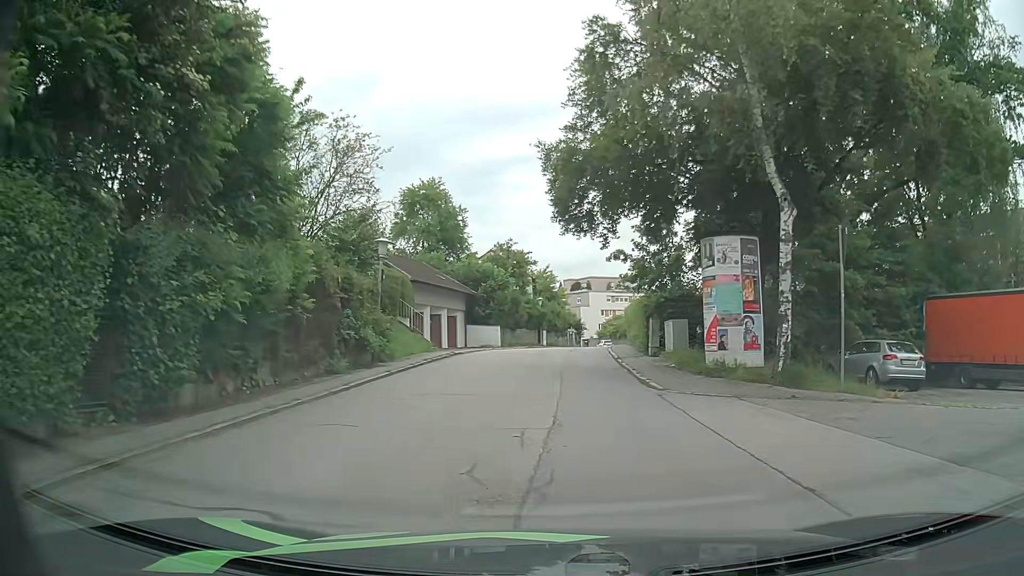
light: Day
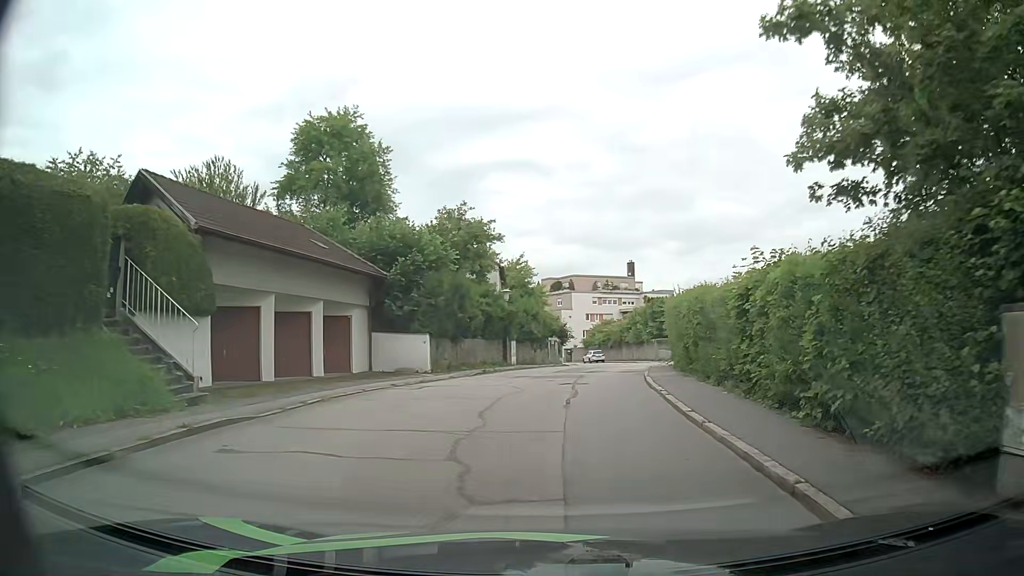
(+0.1, +20.0) m; +2°
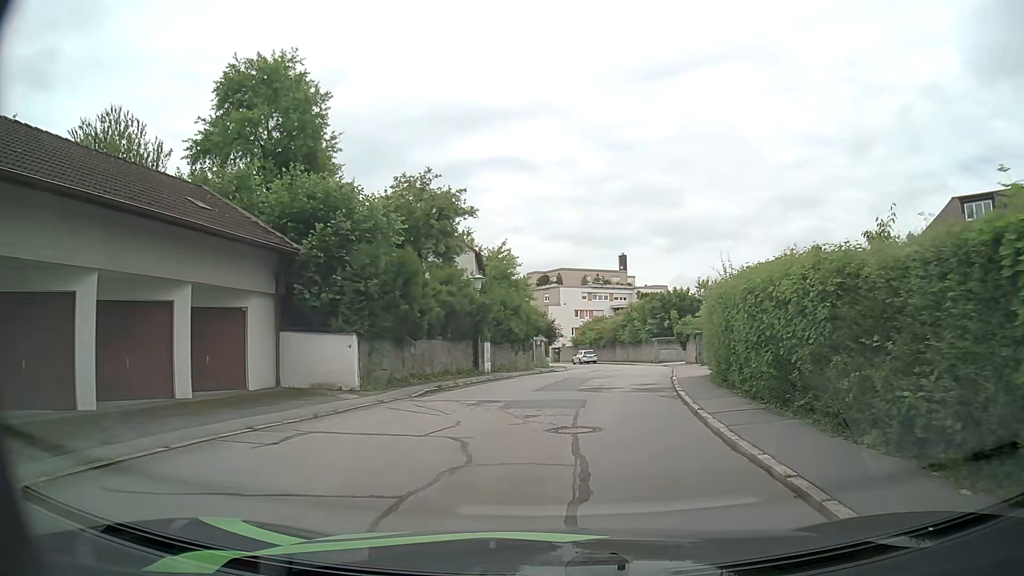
(0.0, +7.9) m; 0°
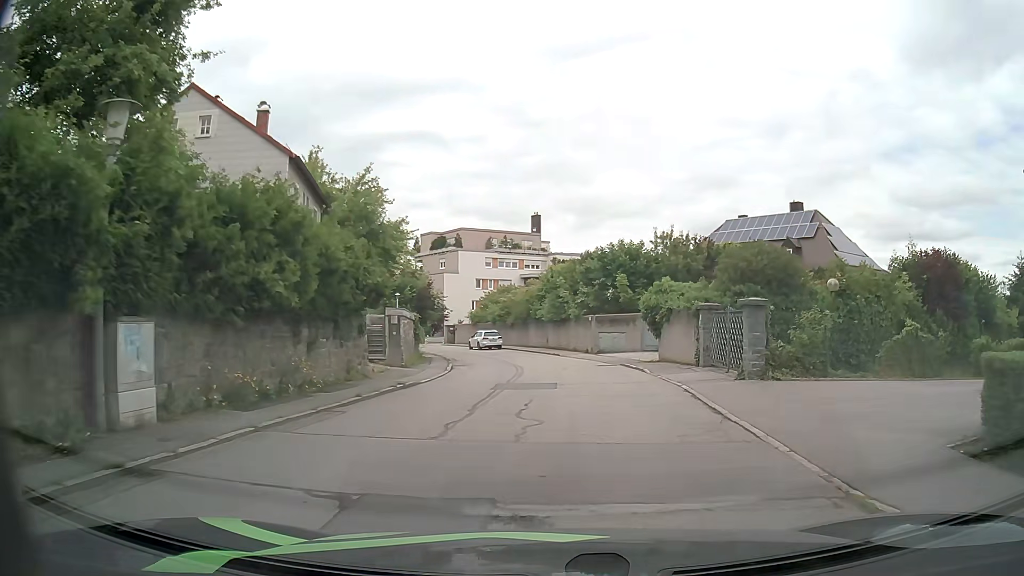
(+1.2, +19.6) m; +8°
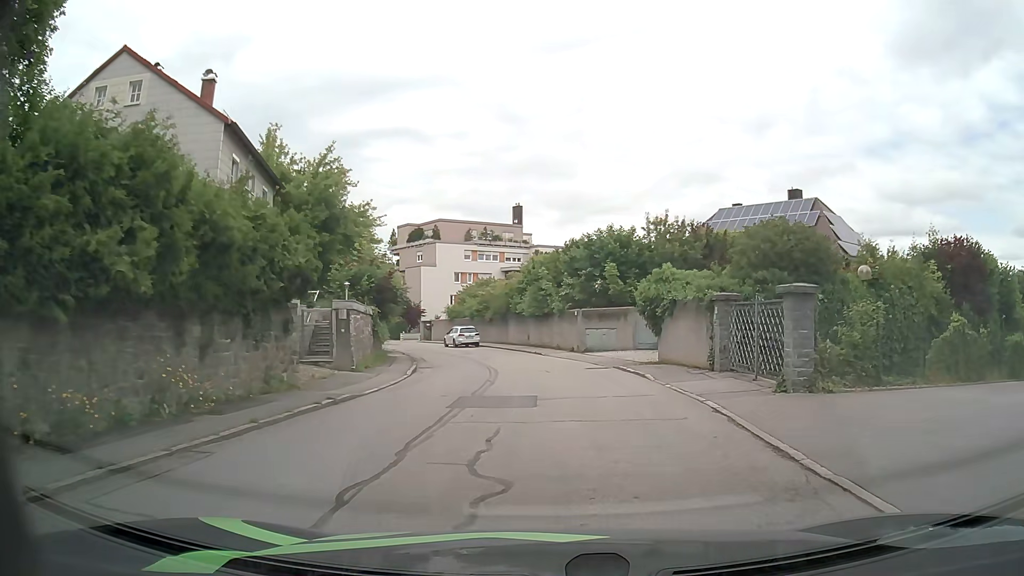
(+0.1, +3.9) m; +1°
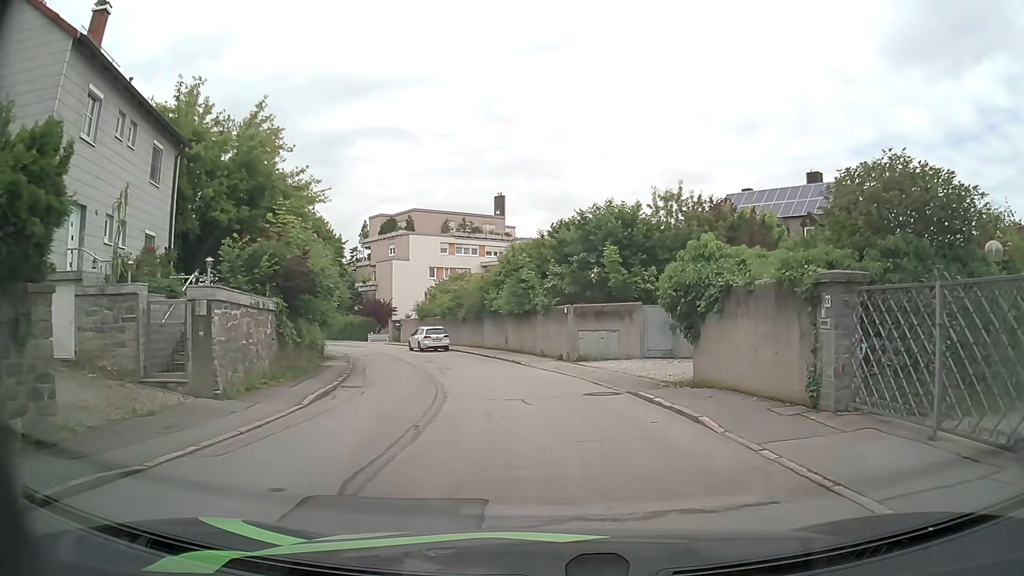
(+0.1, +7.5) m; +1°
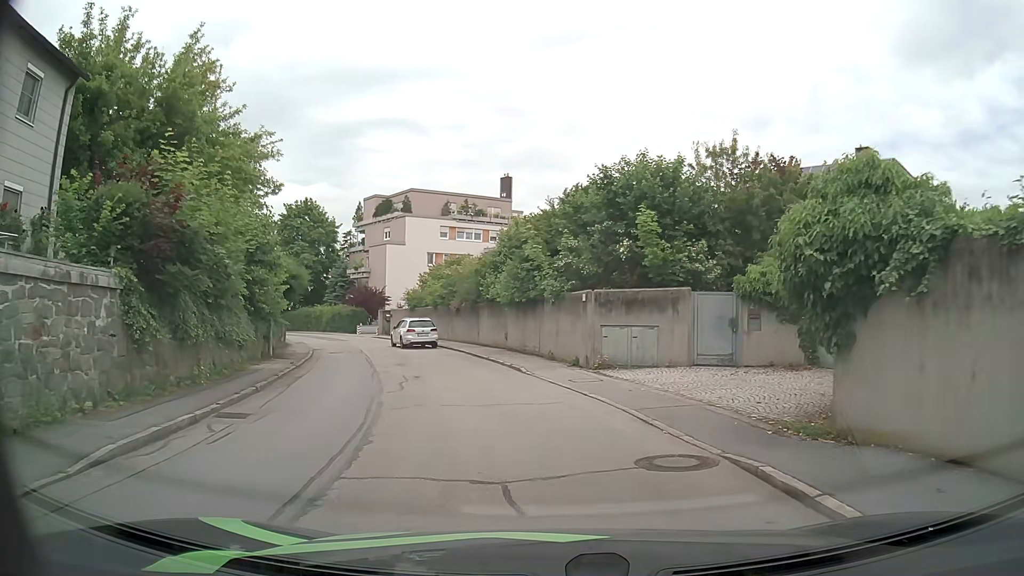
(0.0, +7.0) m; 0°
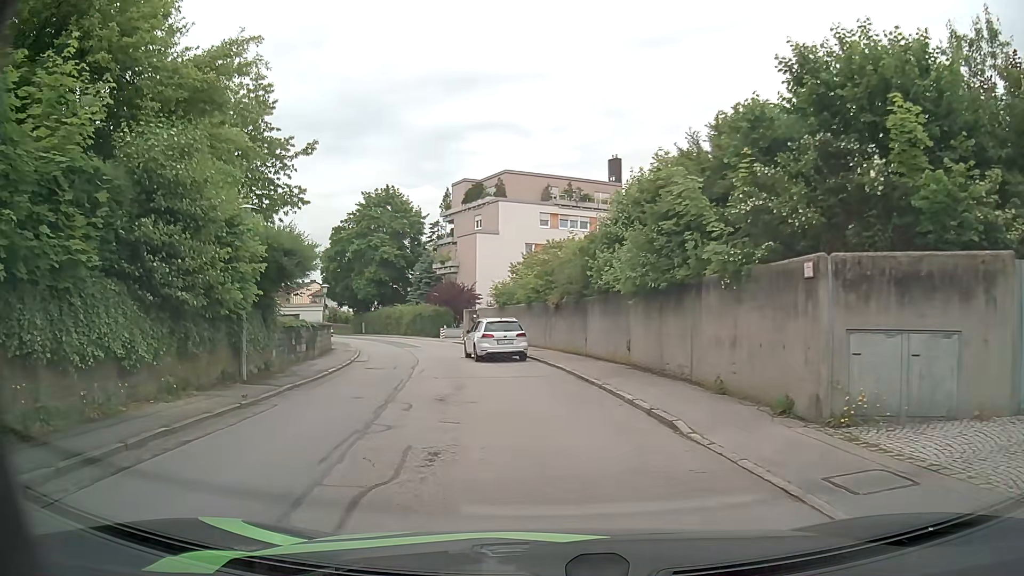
(-0.7, +9.7) m; -10°
